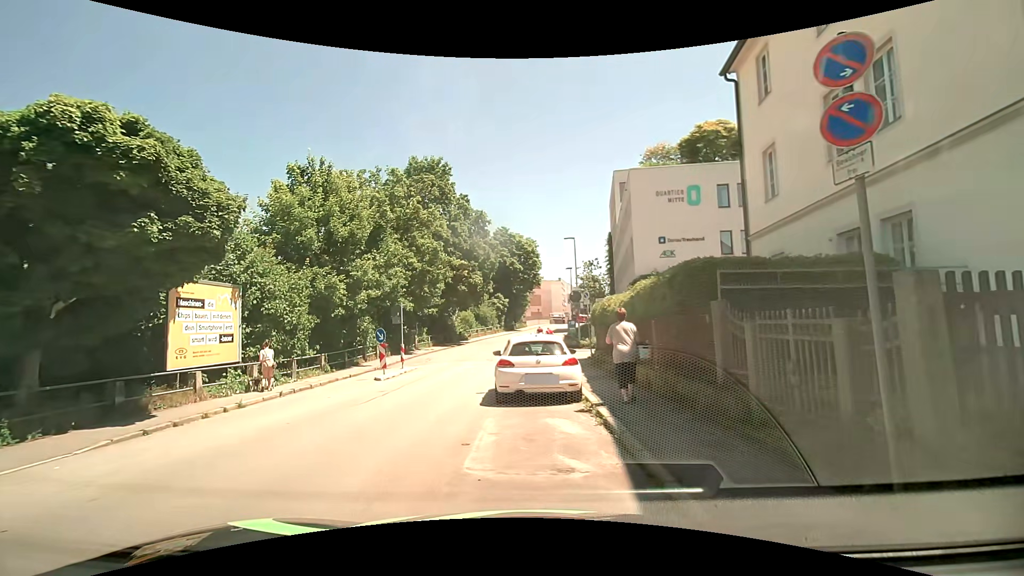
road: residential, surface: asphalt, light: Day
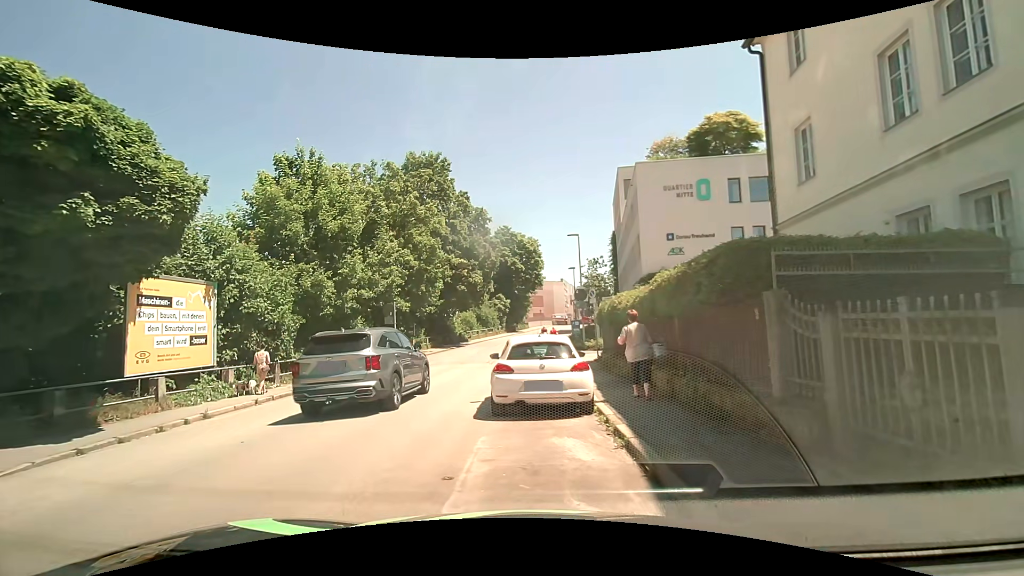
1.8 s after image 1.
(0.0, +1.5) m; 0°
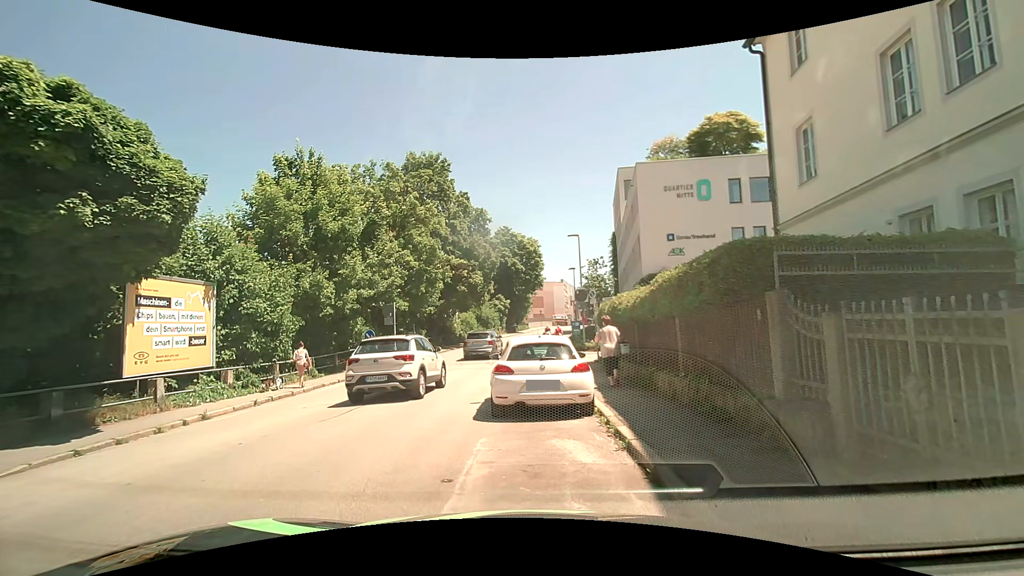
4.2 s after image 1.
(0.0, +0.1) m; 0°
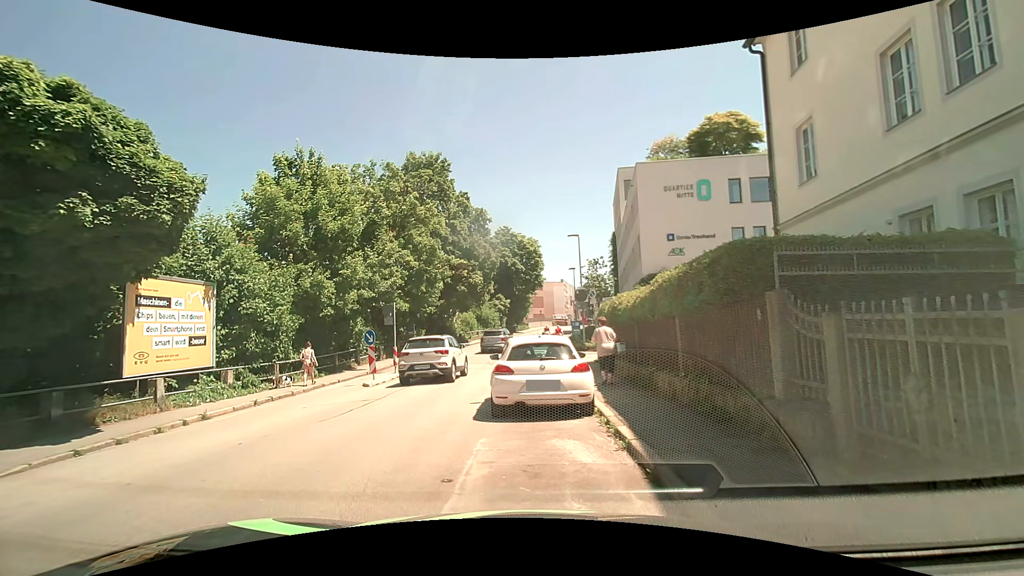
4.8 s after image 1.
(0.0, 0.0) m; 0°
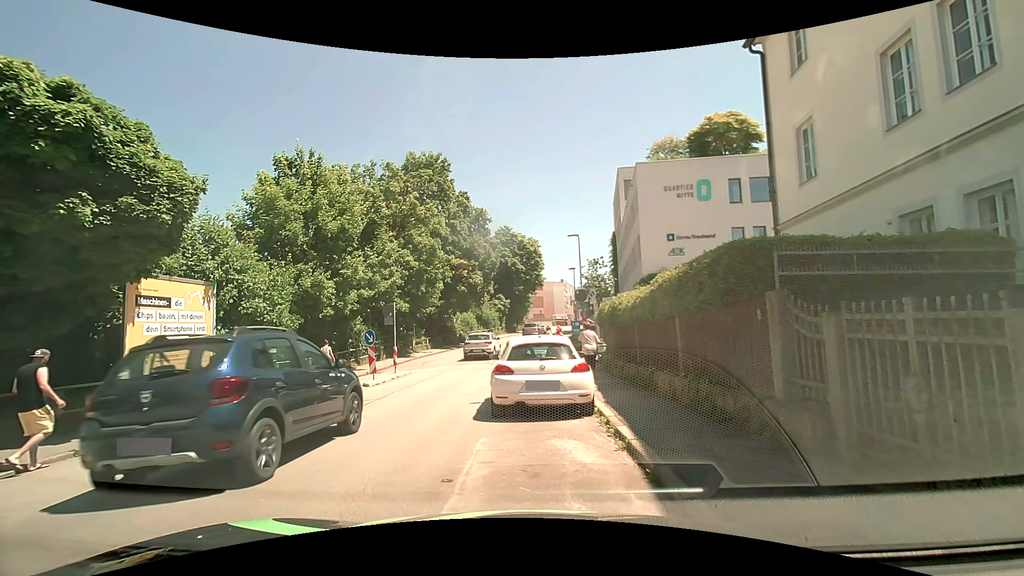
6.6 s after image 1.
(0.0, 0.0) m; 0°
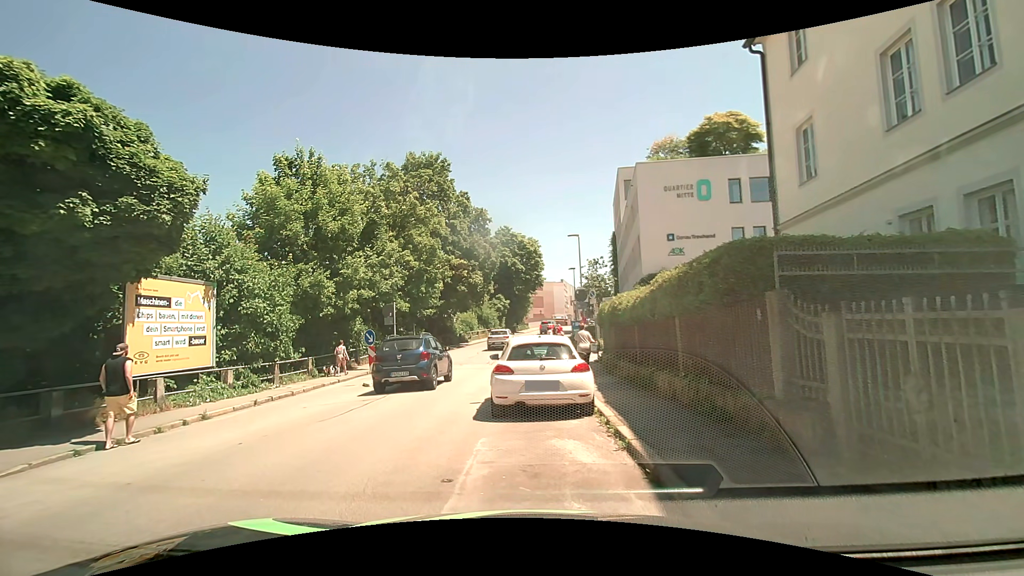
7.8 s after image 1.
(0.0, 0.0) m; 0°
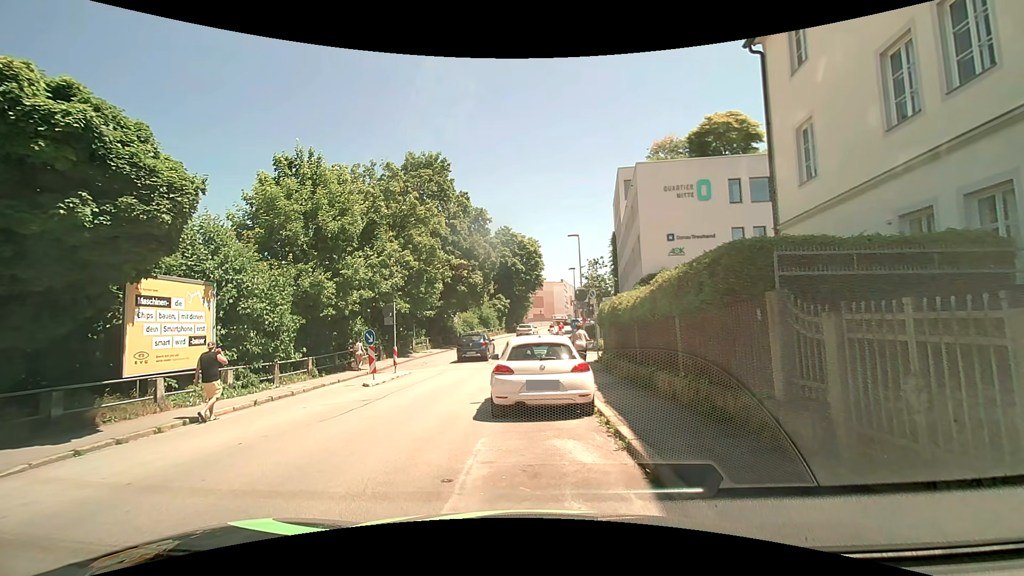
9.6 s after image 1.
(0.0, 0.0) m; 0°
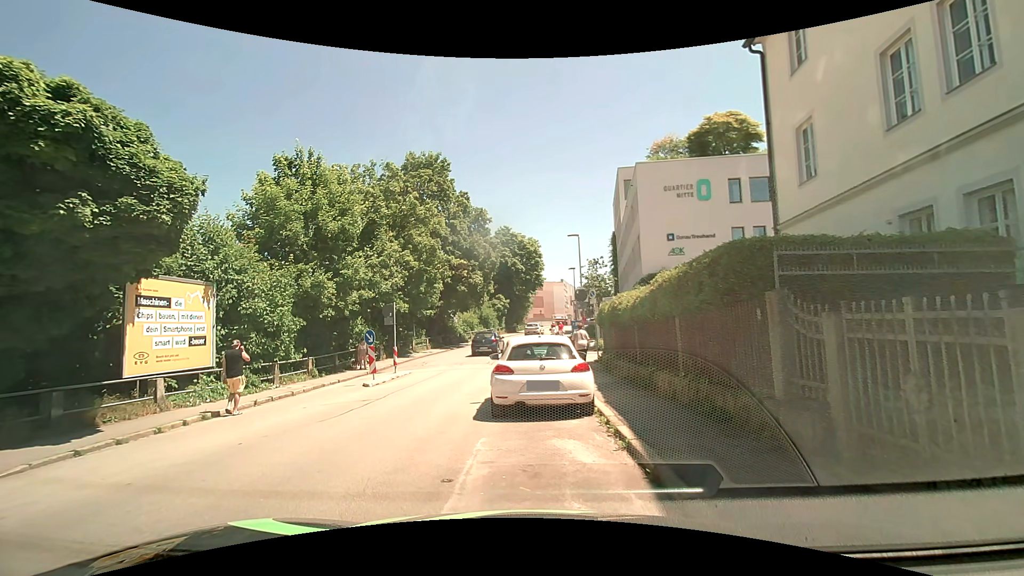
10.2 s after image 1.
(0.0, 0.0) m; 0°
